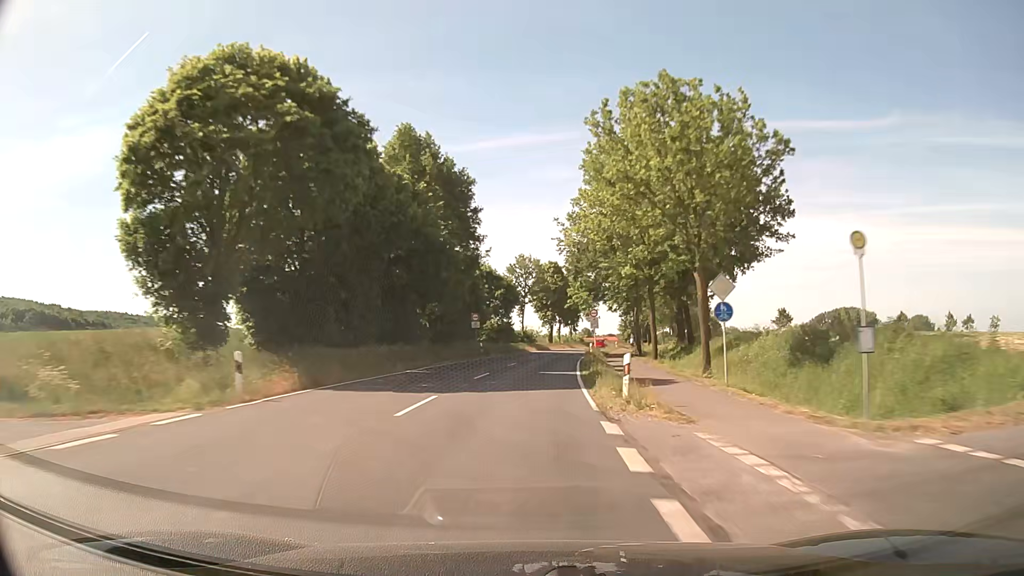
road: secondary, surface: asphalt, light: Day
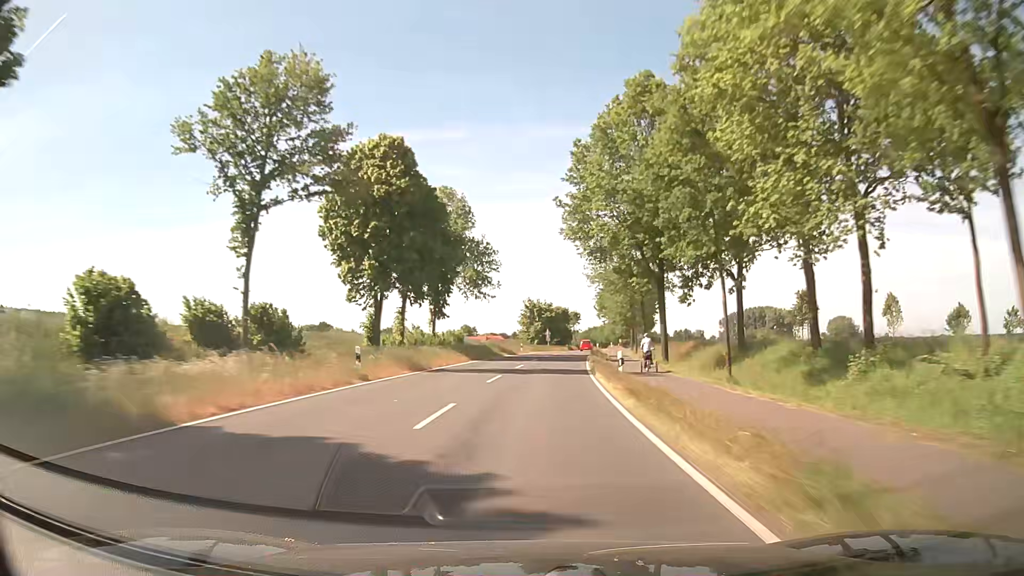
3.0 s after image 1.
(+6.4, +78.4) m; +10°
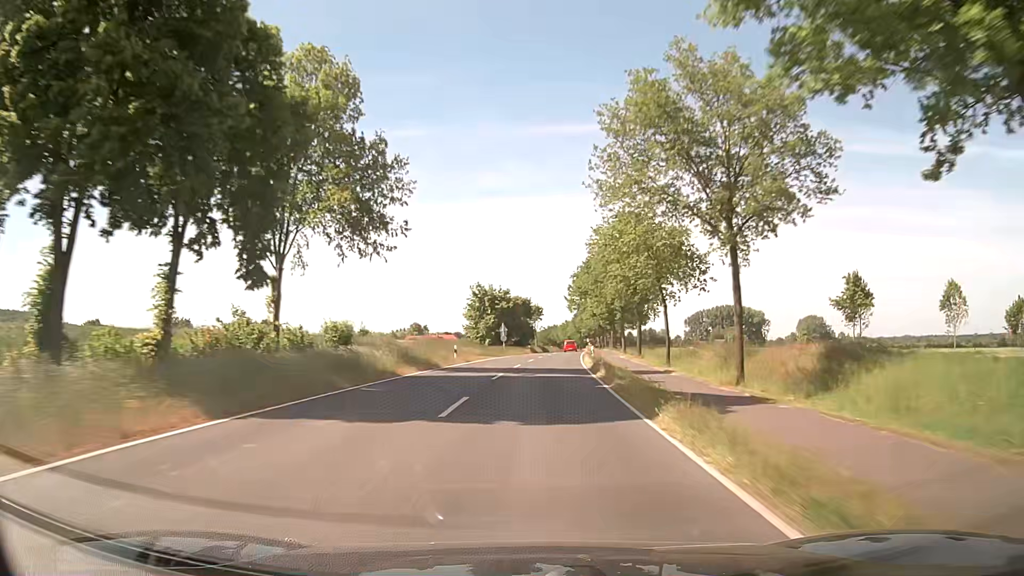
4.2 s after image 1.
(+1.0, +31.6) m; +3°
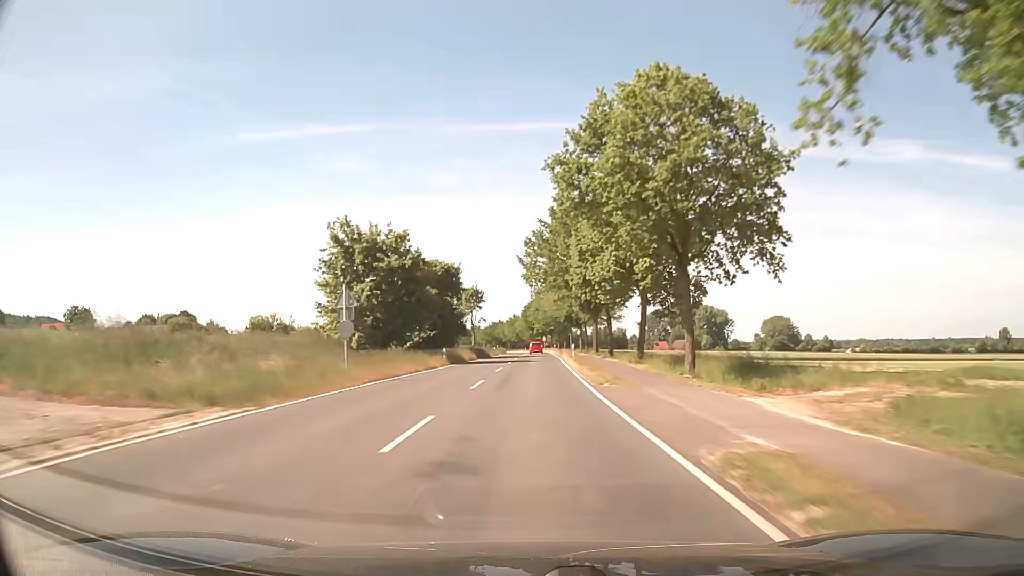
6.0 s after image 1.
(+2.3, +47.5) m; +5°
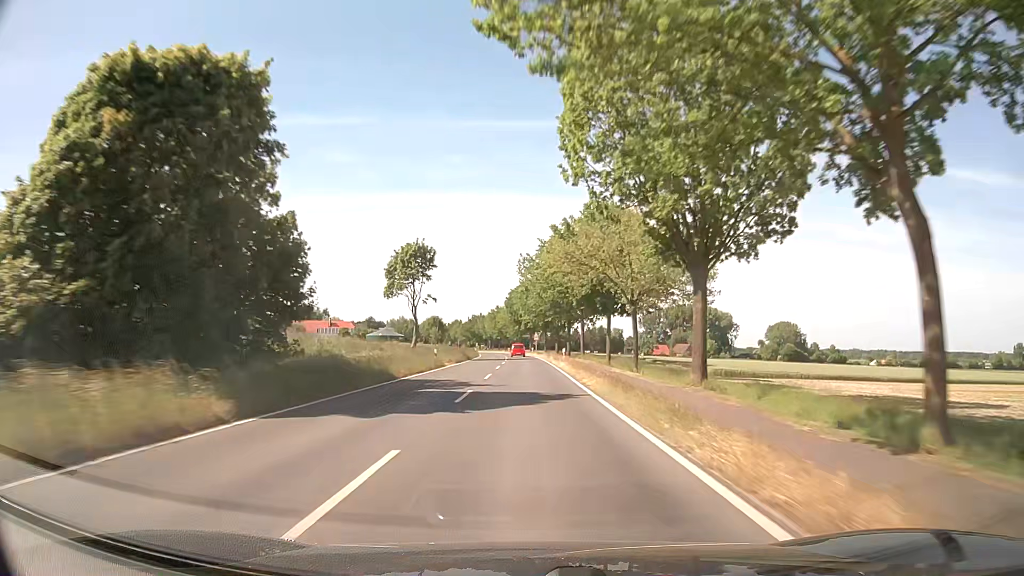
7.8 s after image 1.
(+0.7, +47.7) m; +1°
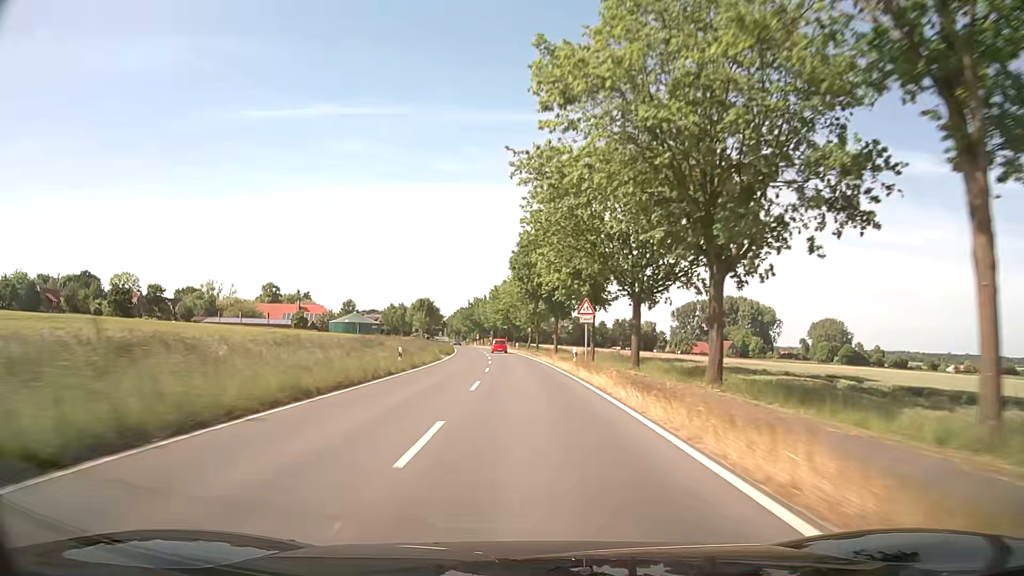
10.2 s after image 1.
(-0.7, +63.7) m; -1°
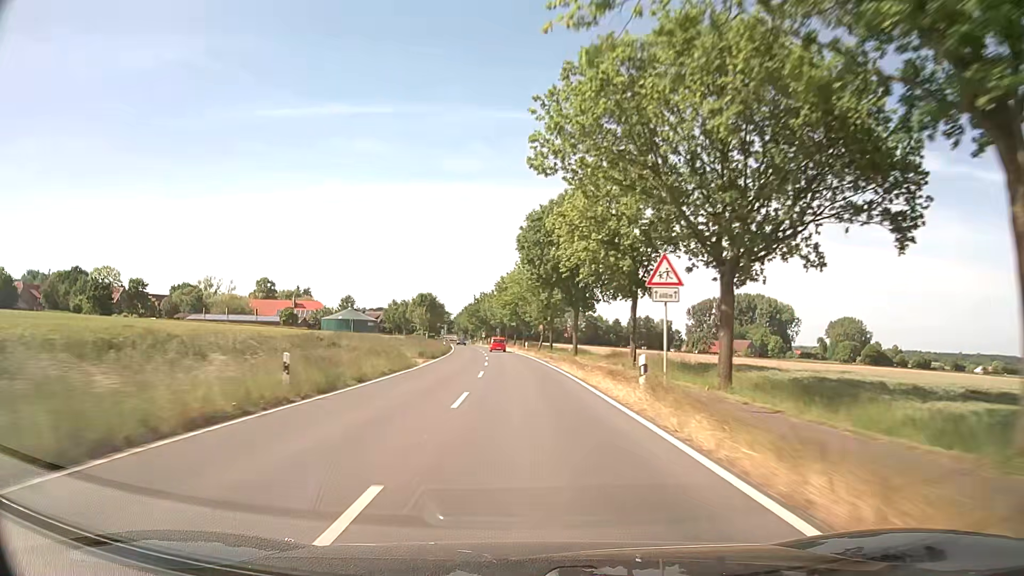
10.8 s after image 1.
(-0.2, +15.9) m; -1°
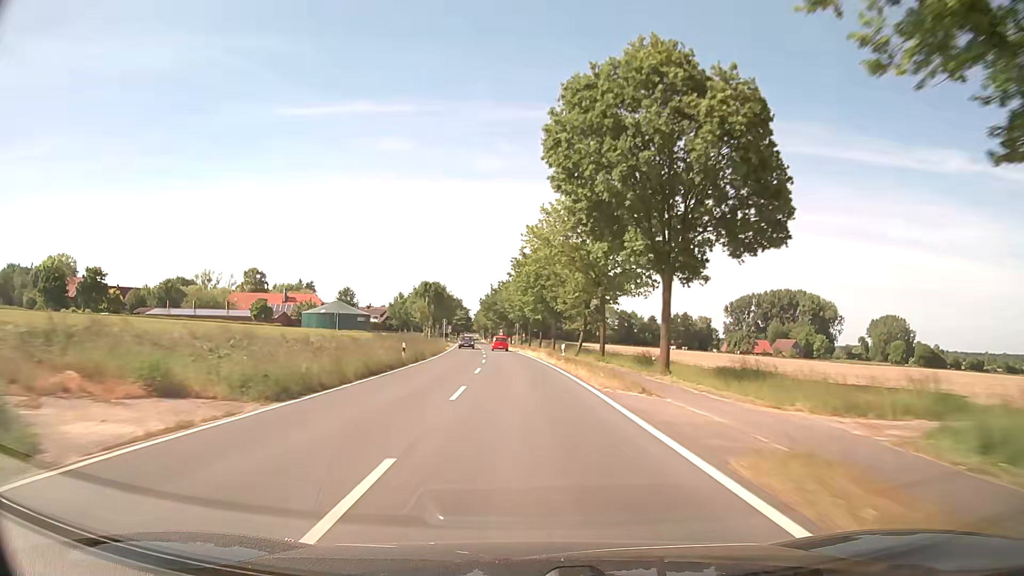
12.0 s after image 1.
(-0.6, +31.9) m; -2°
(0, +10) (0, +20) (-1, +30) (-1, +40) (-2, +50) (-2, +60) (-3, +70) (-4, +80) (-5, +90) (-5, +100) m
